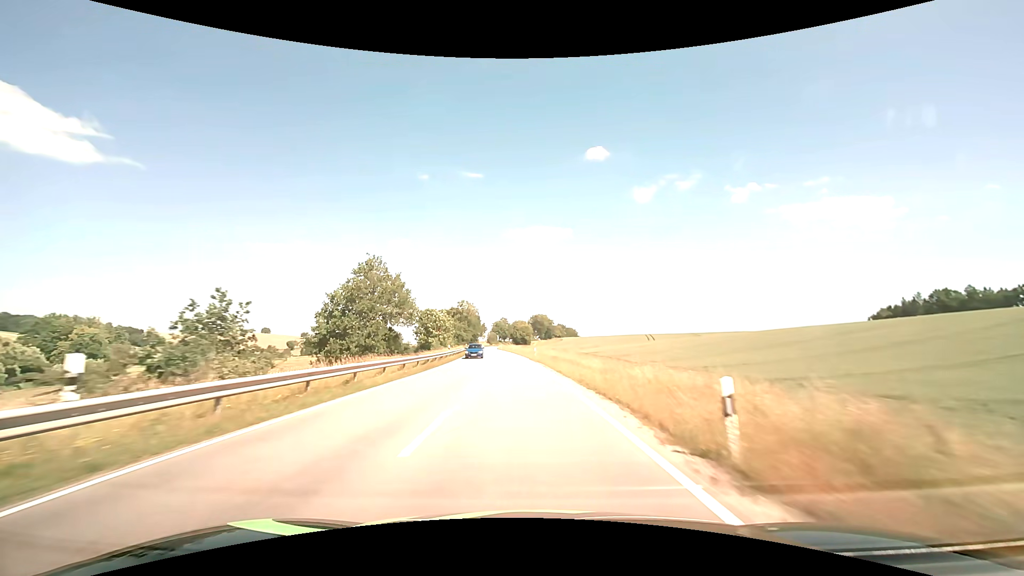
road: secondary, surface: asphalt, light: Day
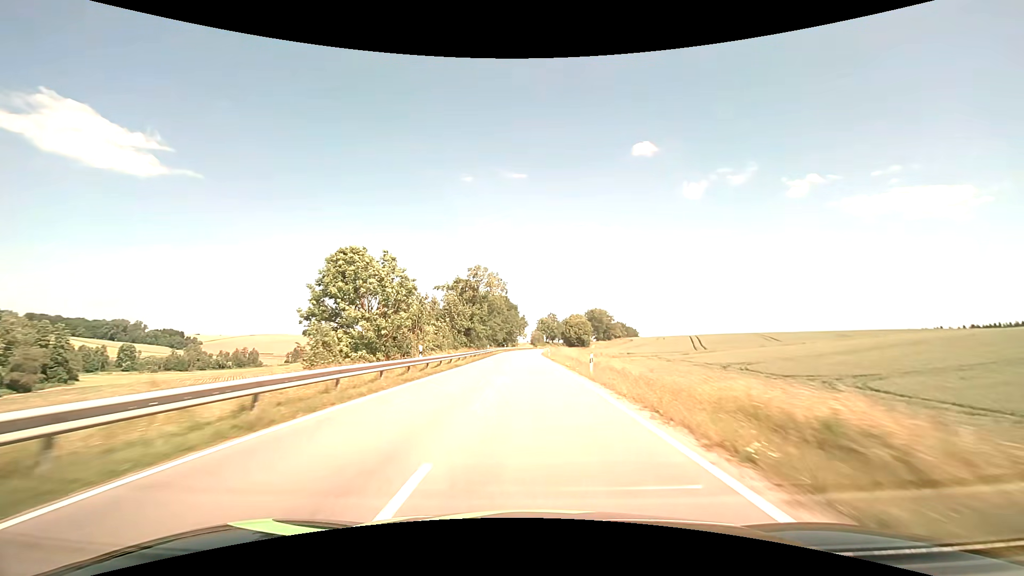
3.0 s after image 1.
(-3.8, +64.4) m; -5°
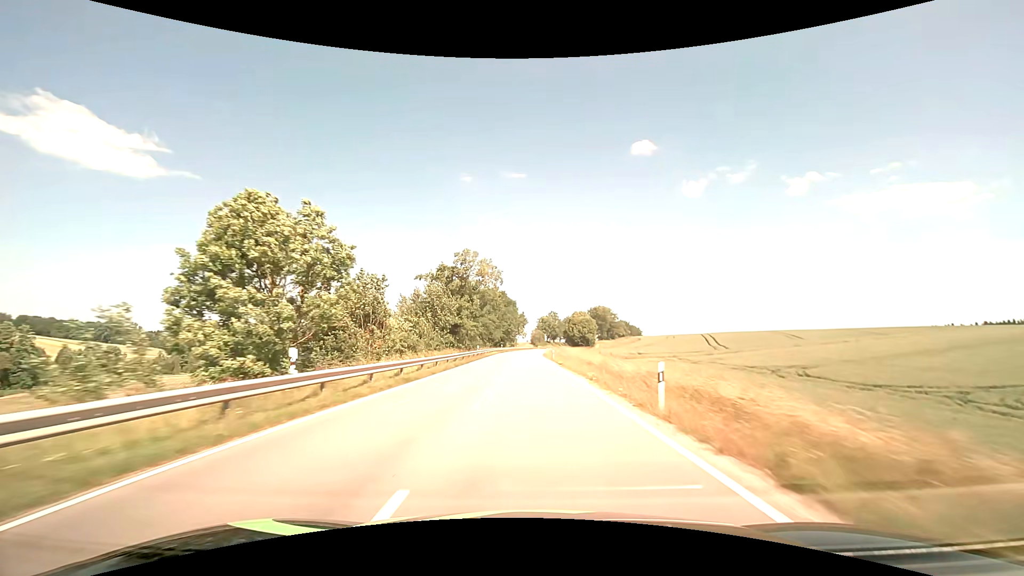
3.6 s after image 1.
(0.0, +12.9) m; 0°
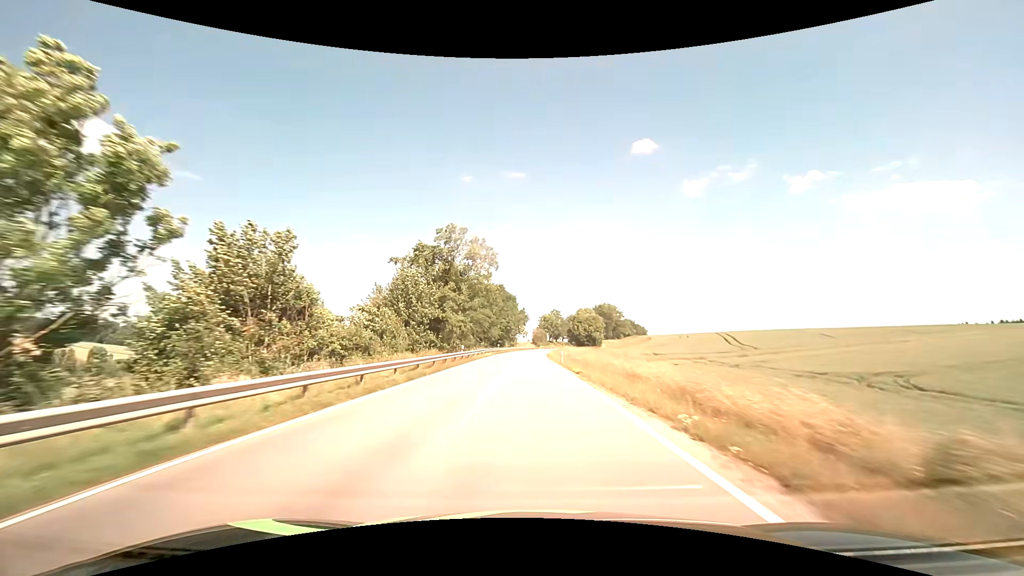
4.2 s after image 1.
(0.0, +12.9) m; 0°
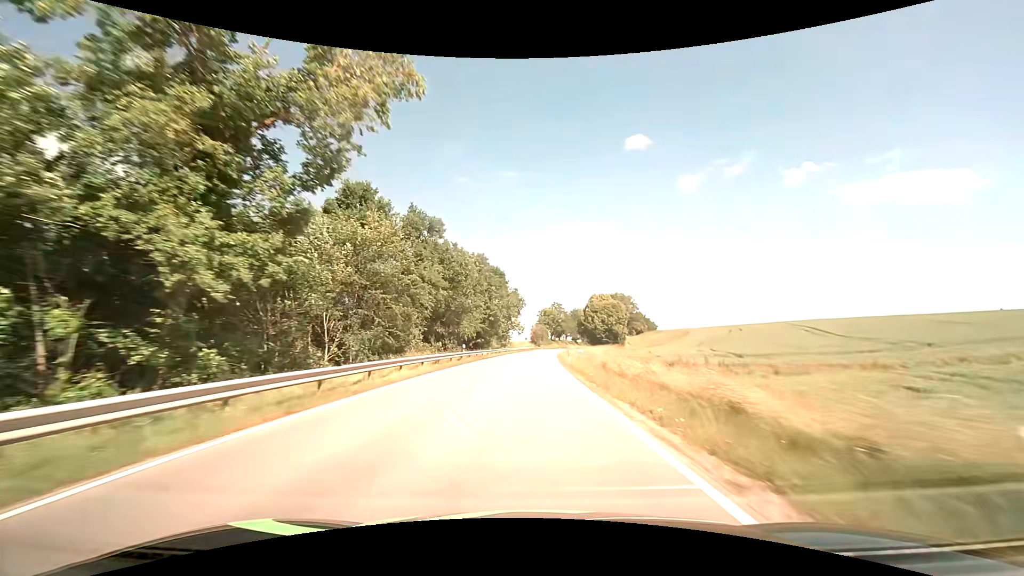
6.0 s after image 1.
(0.0, +39.0) m; 0°
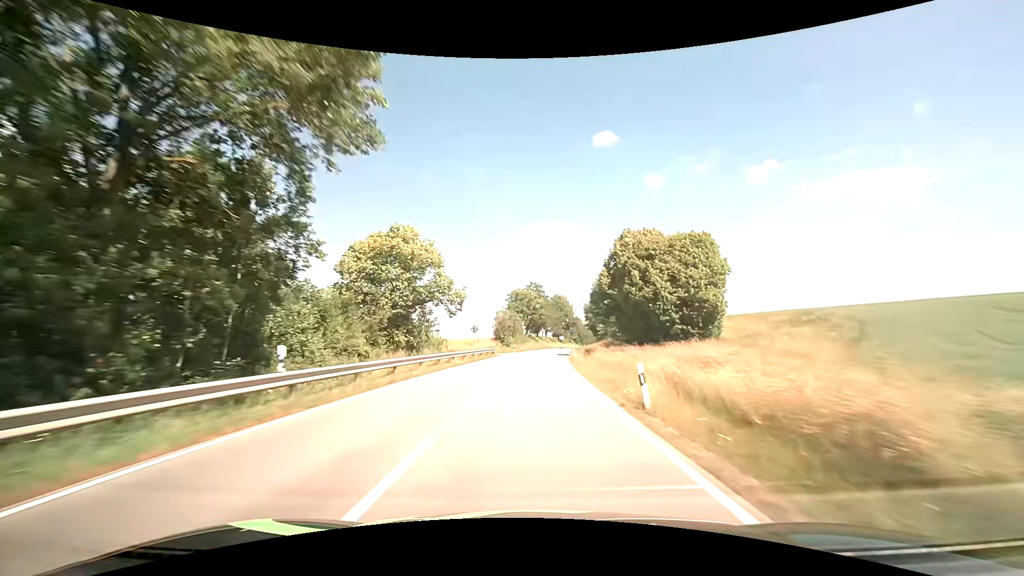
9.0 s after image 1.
(+1.2, +65.9) m; +3°
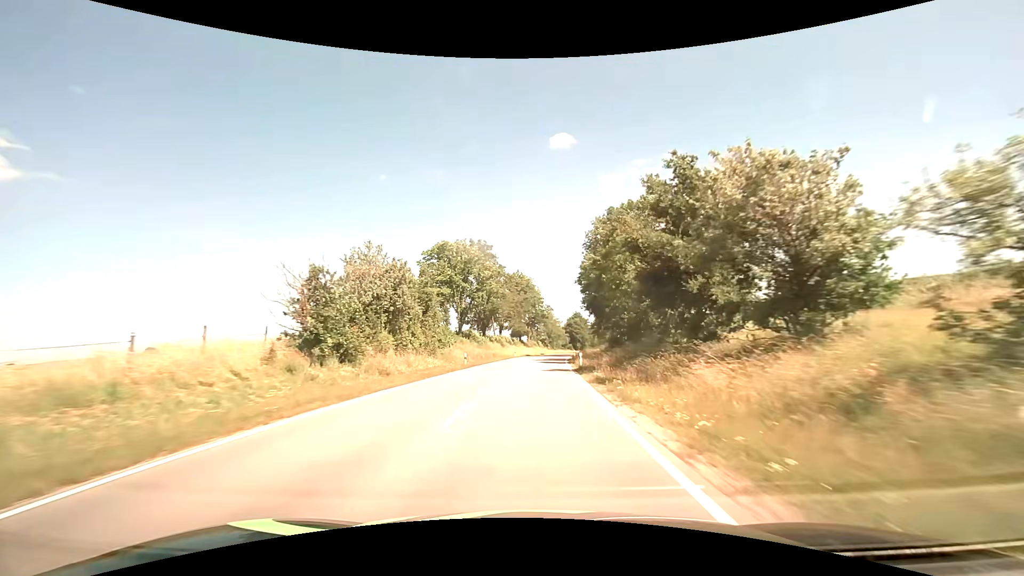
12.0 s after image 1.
(+2.6, +66.7) m; +5°
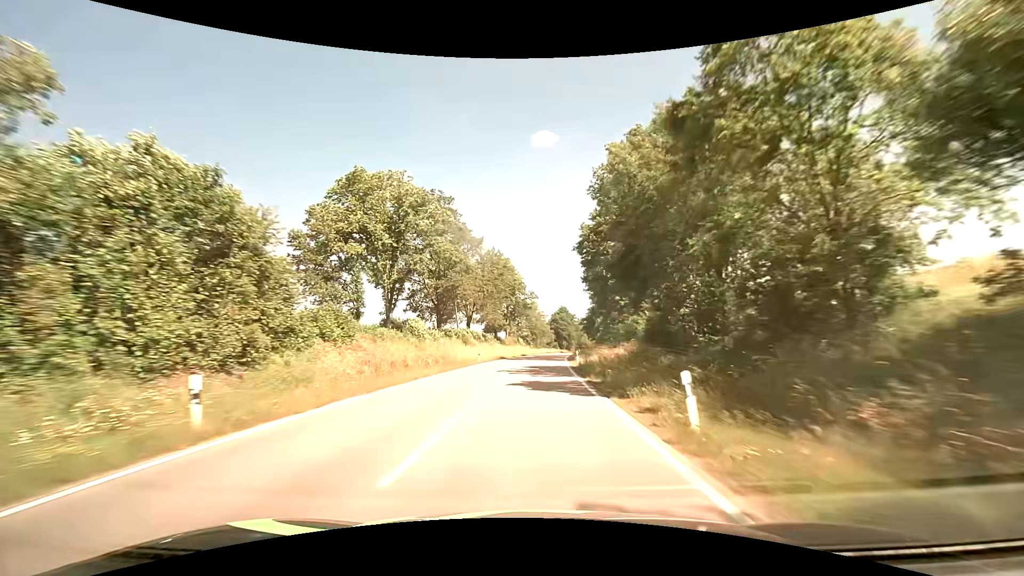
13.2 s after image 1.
(+0.4, +26.9) m; +2°
(0, +10) (0, +20) (+1, +30) (+1, +40) (+2, +50) (+3, +60) (+3, +70) (+5, +80) (+6, +90) (+7, +100) m
